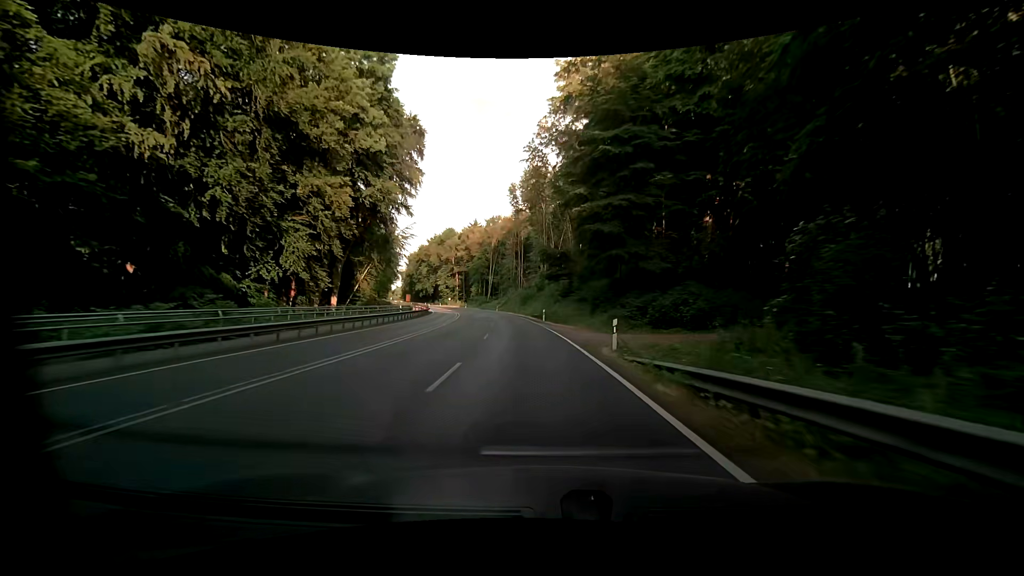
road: primary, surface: asphalt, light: Day
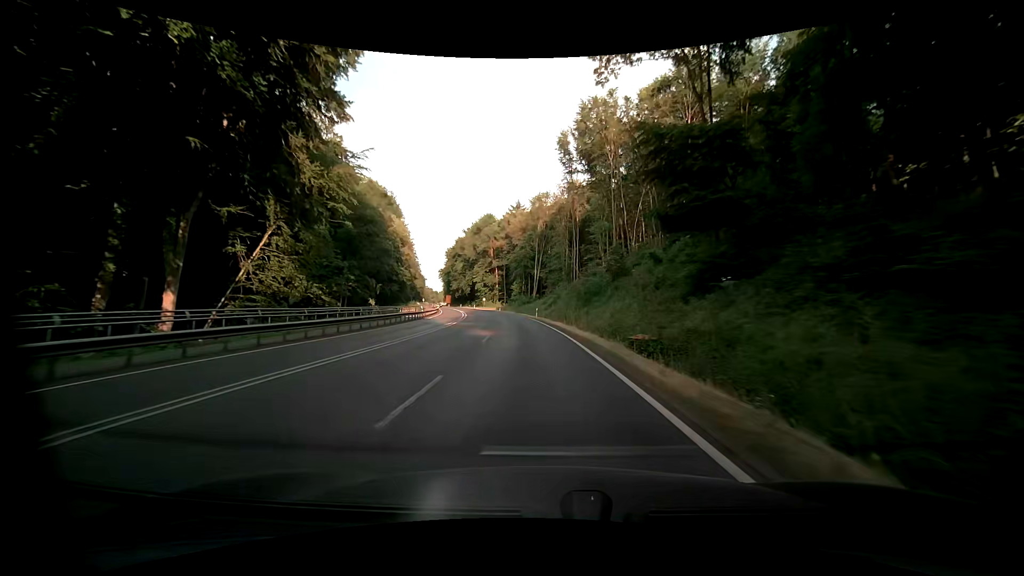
(-2.3, +38.7) m; -6°
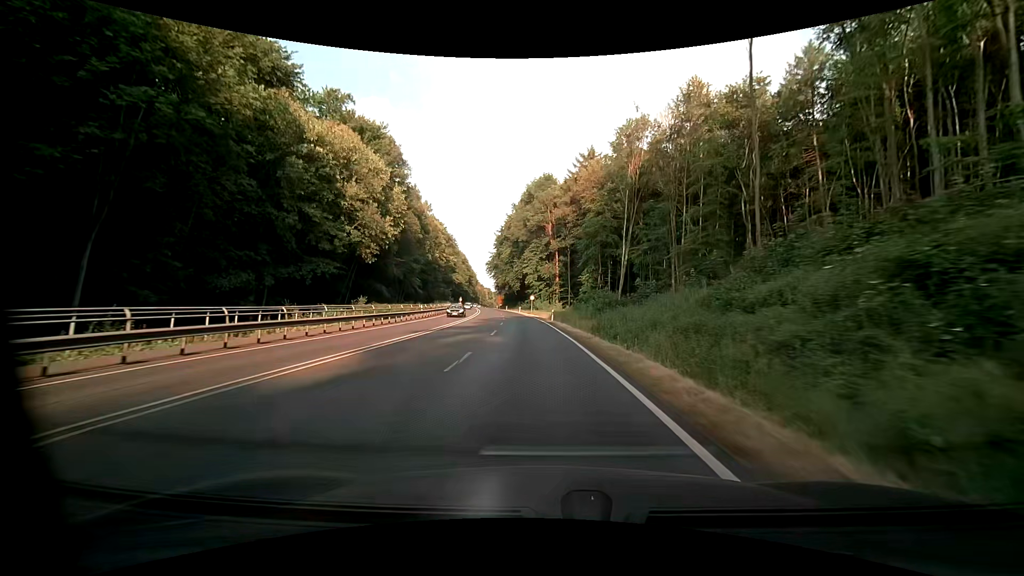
(-3.3, +55.0) m; -8°
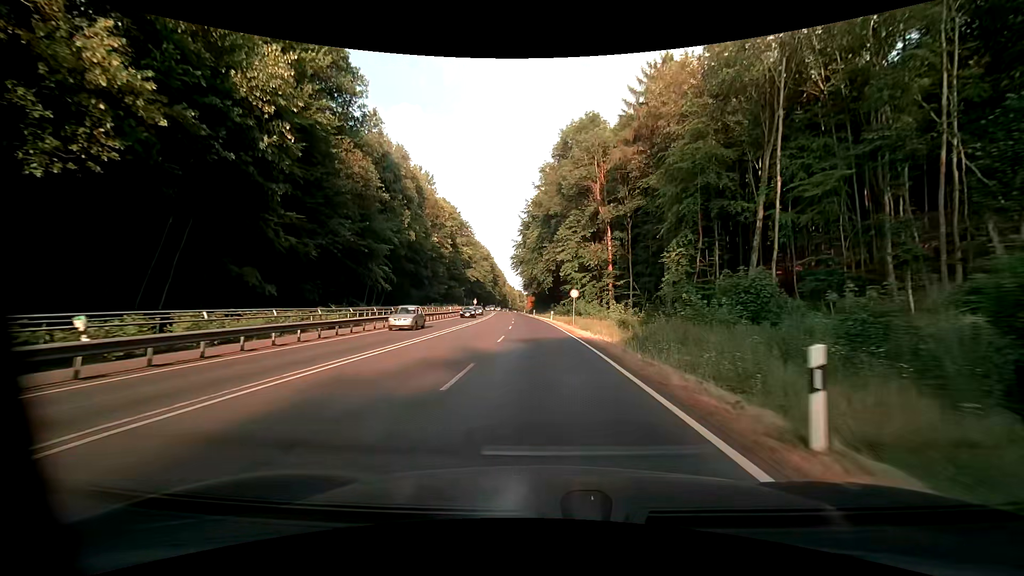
(-1.4, +38.3) m; -4°
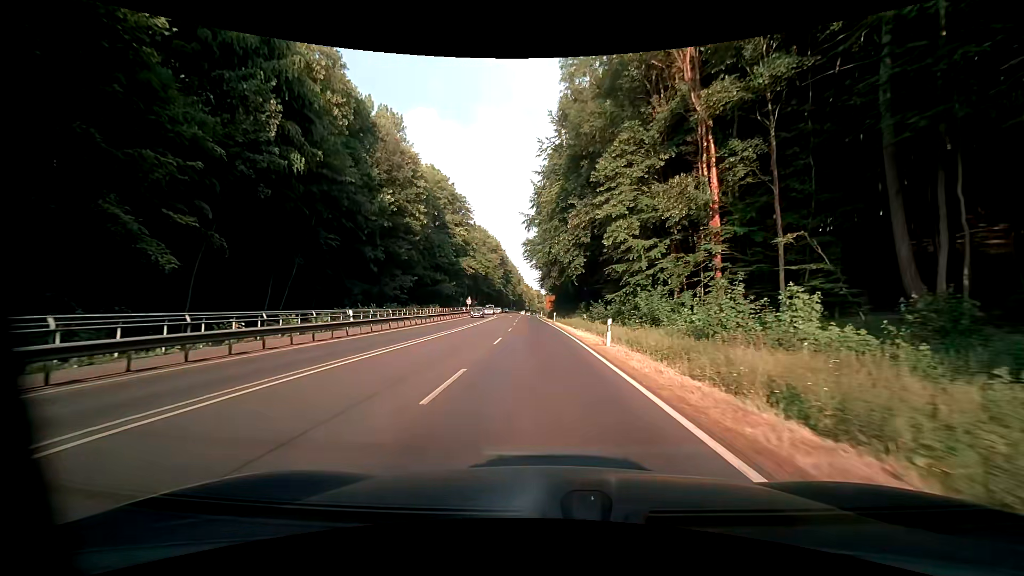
(-0.7, +37.2) m; -2°
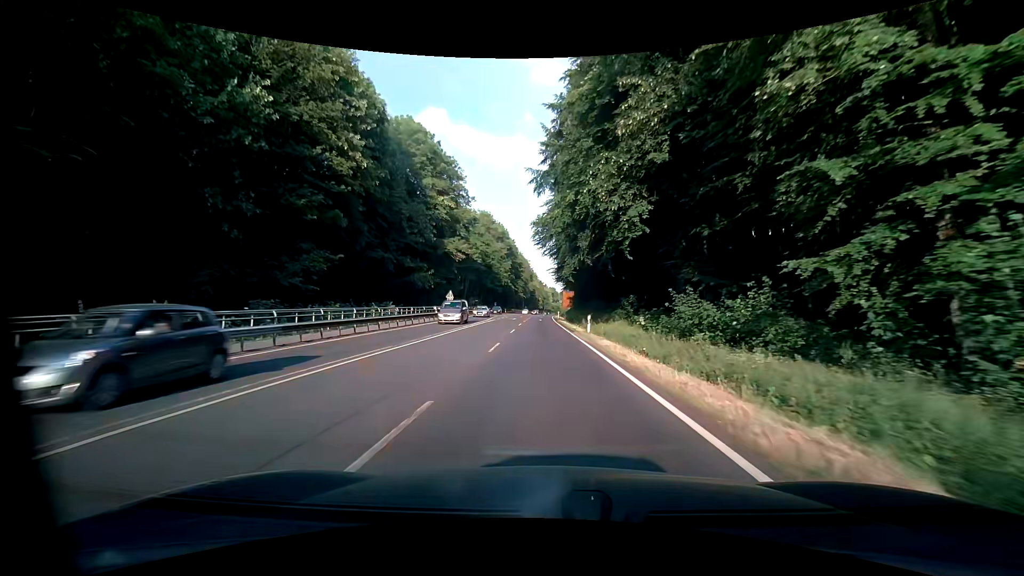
(-0.5, +28.0) m; -2°
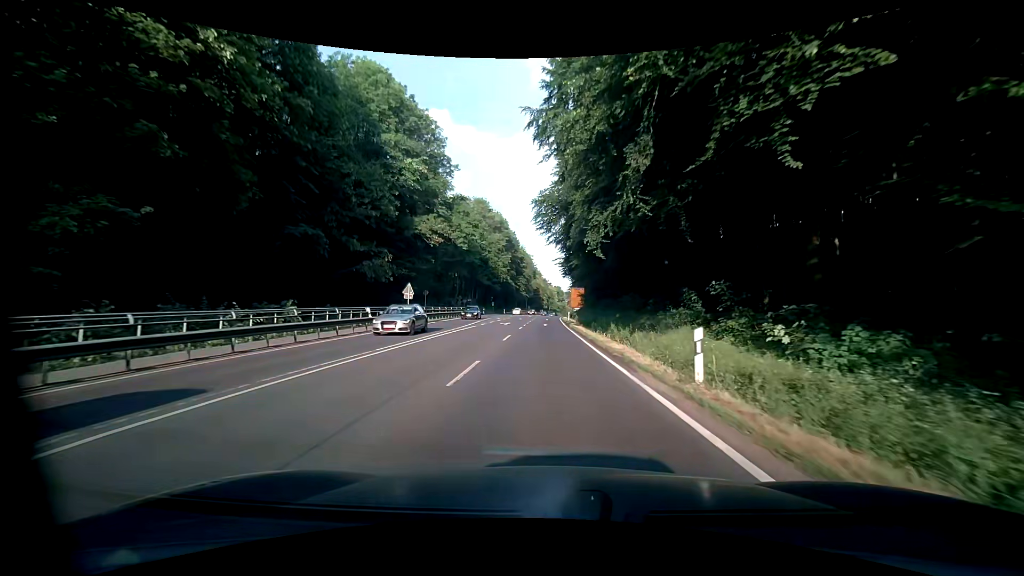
(-0.1, +18.8) m; 0°
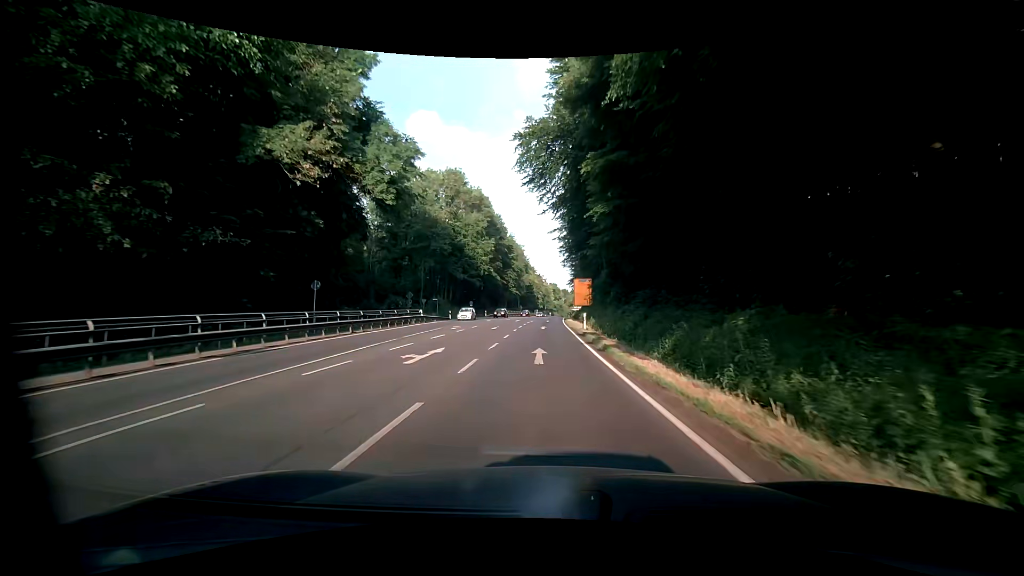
(-0.2, +28.4) m; 0°
(0, +10) (0, +20) (0, +30) (0, +40) (+1, +50) (+1, +60) (+1, +70) (+2, +80) (+2, +90) (+3, +100) m
